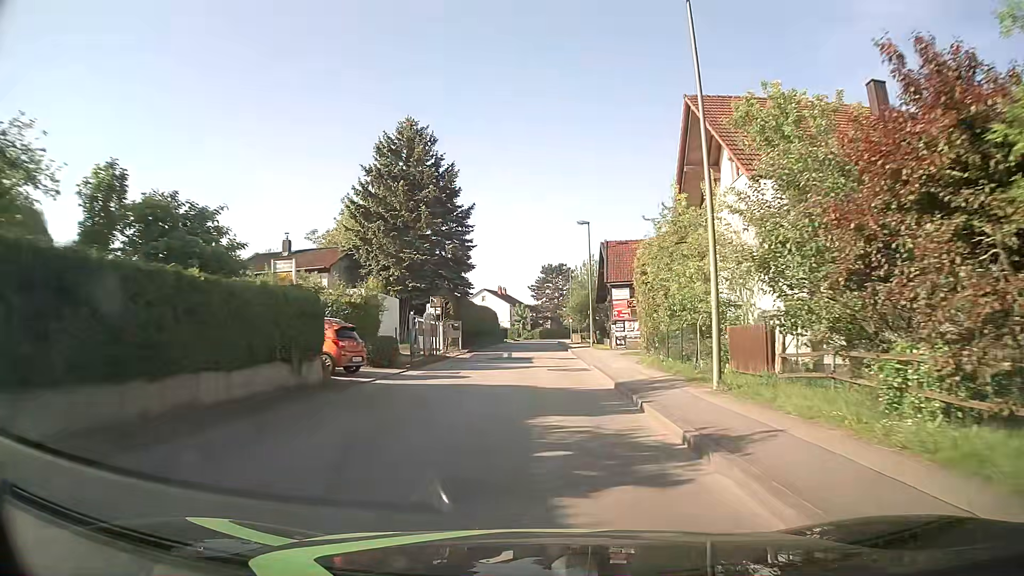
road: unclassified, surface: asphalt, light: Day
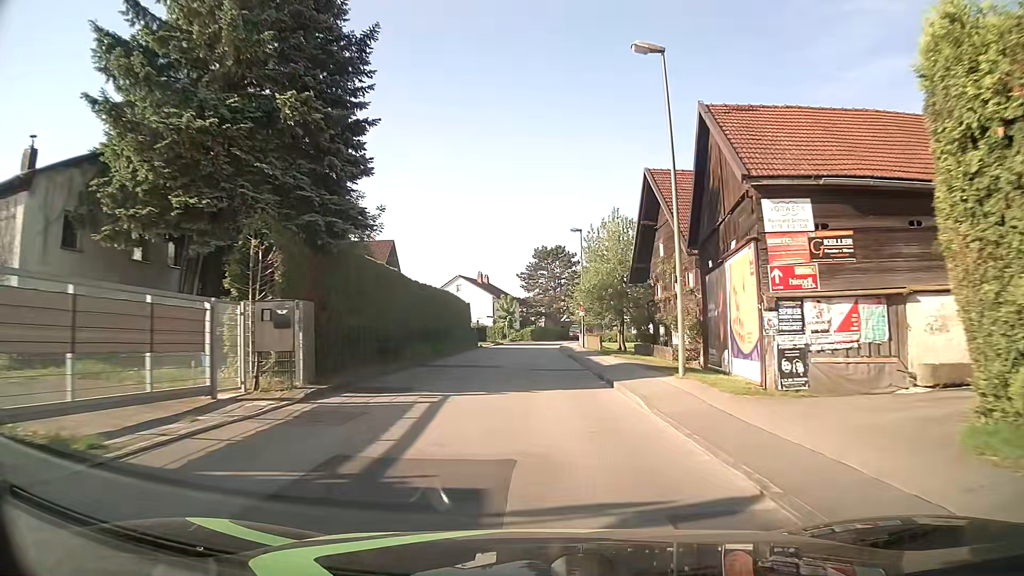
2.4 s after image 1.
(-0.1, +28.0) m; 0°
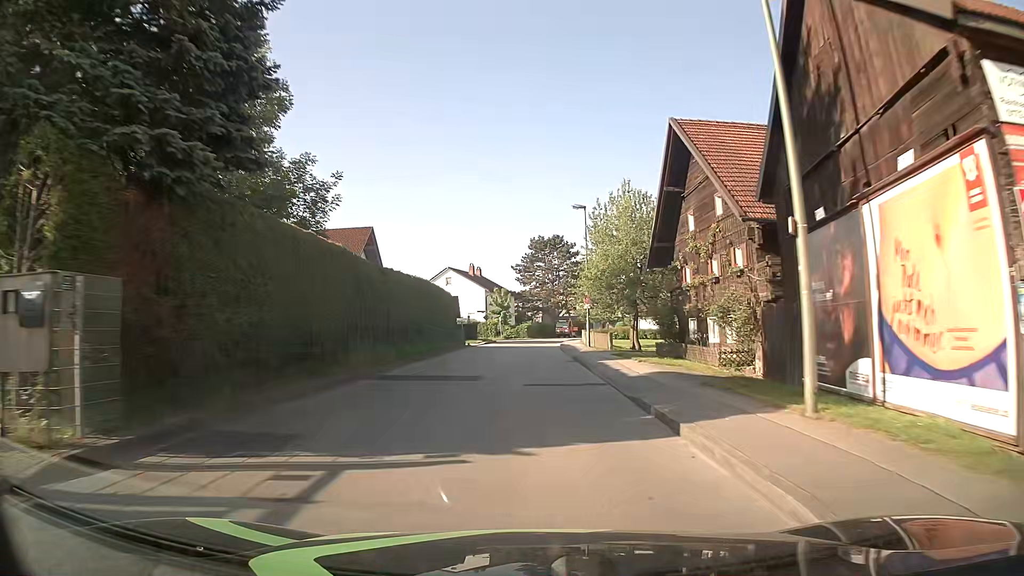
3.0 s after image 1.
(+0.1, +7.5) m; 0°
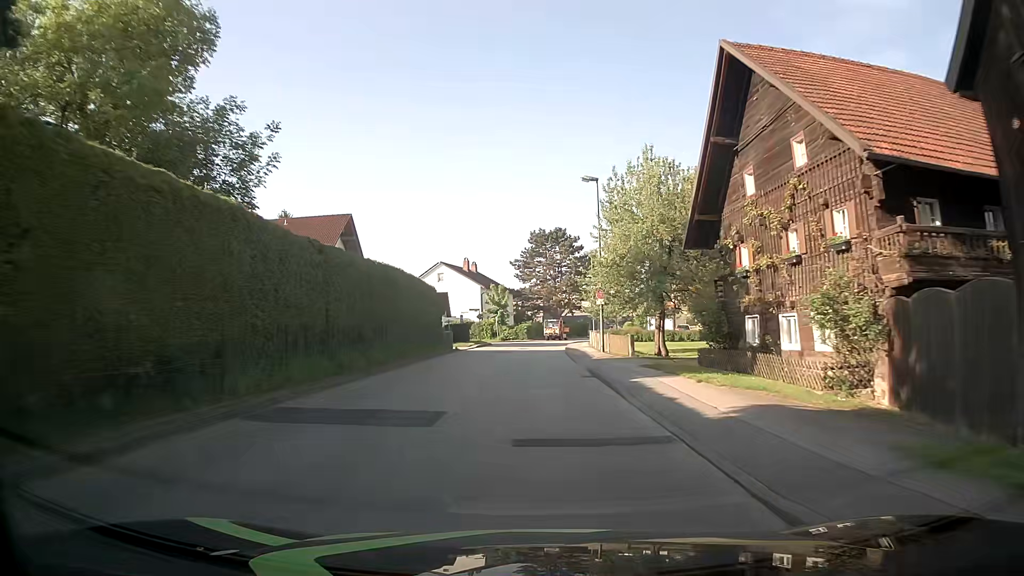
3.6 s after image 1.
(0.0, +7.6) m; 0°
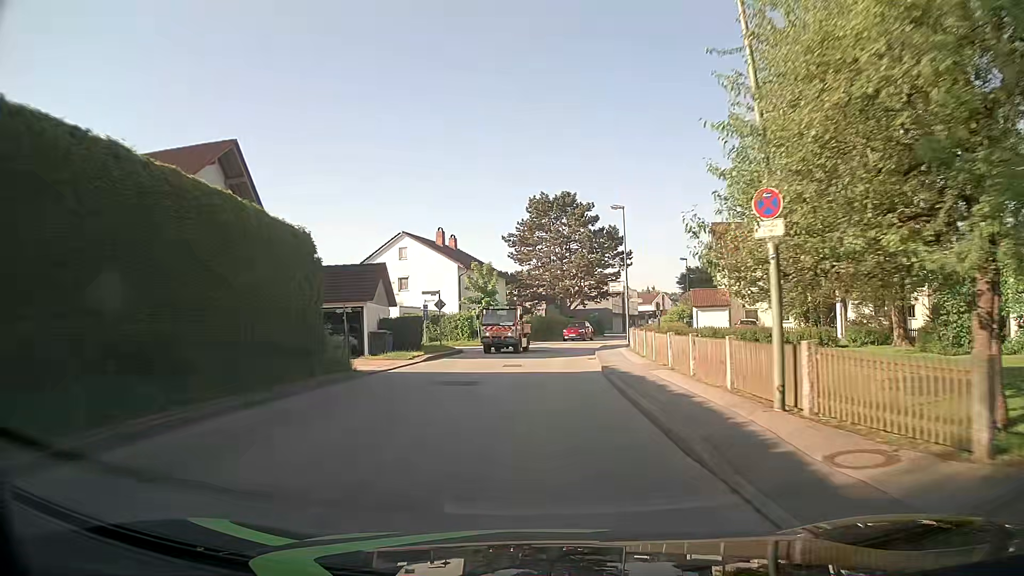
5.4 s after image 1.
(+0.1, +22.5) m; +1°
